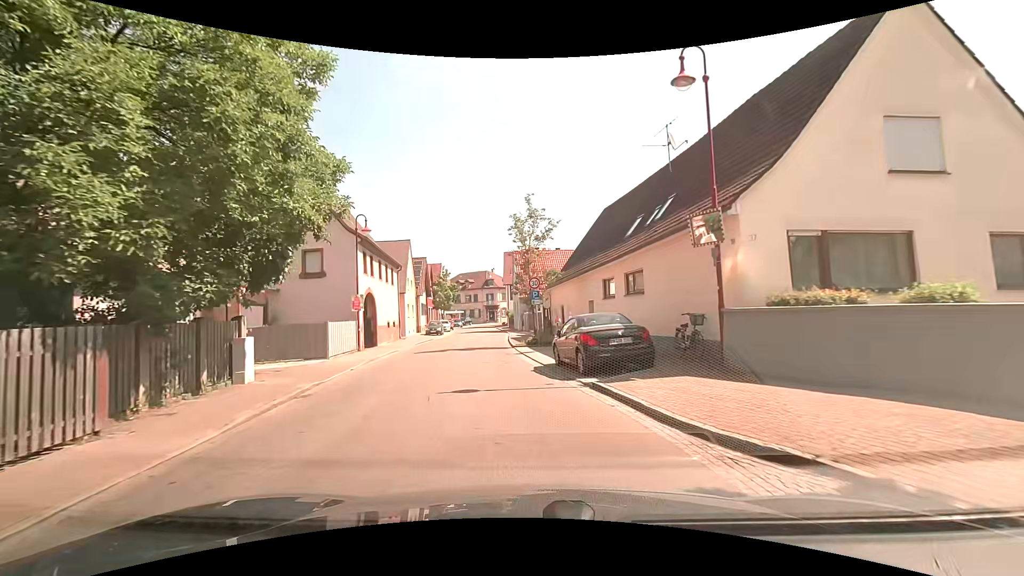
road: tertiary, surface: asphalt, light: Day
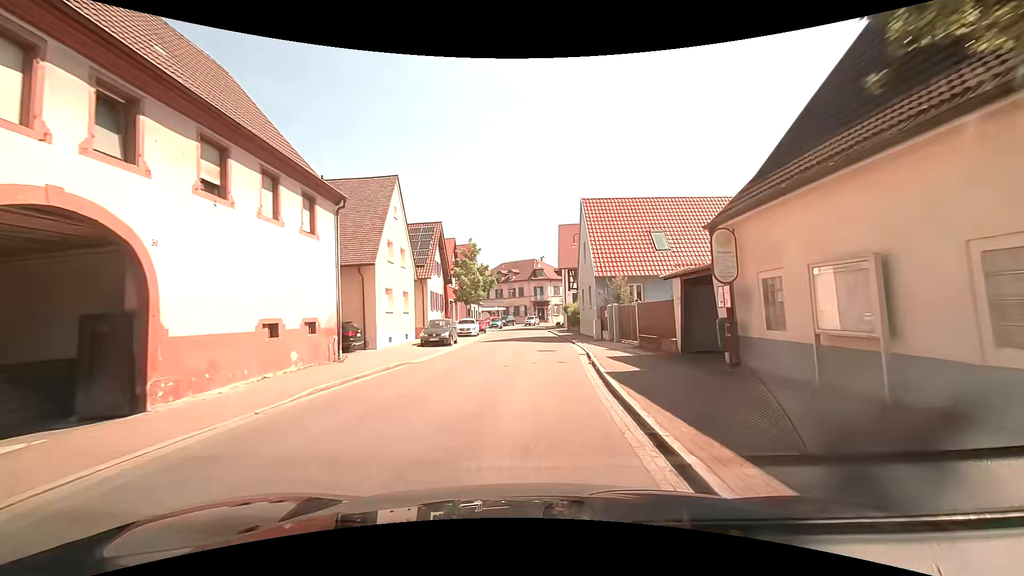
(-2.0, +23.0) m; -6°
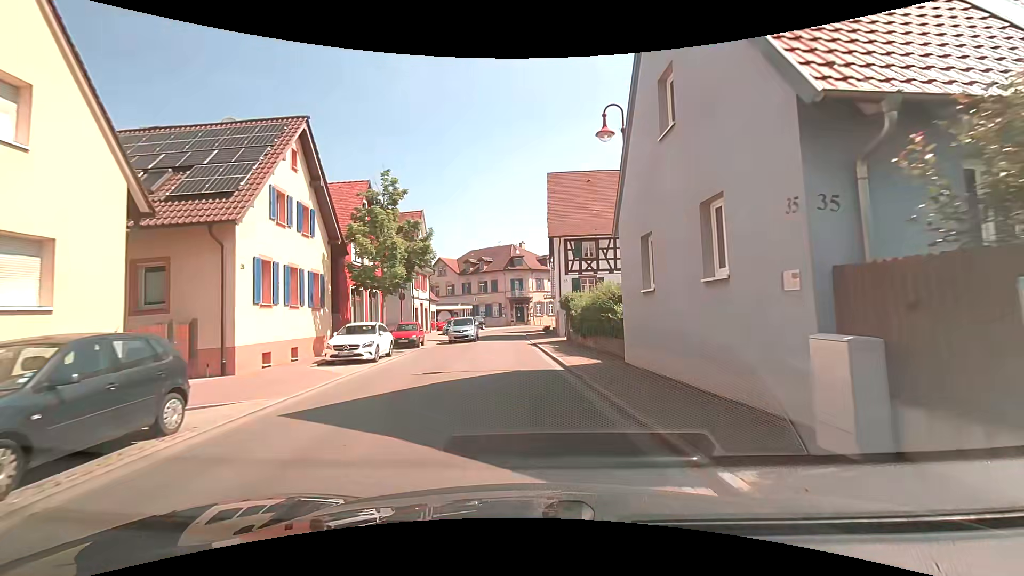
(+0.4, +21.9) m; +2°
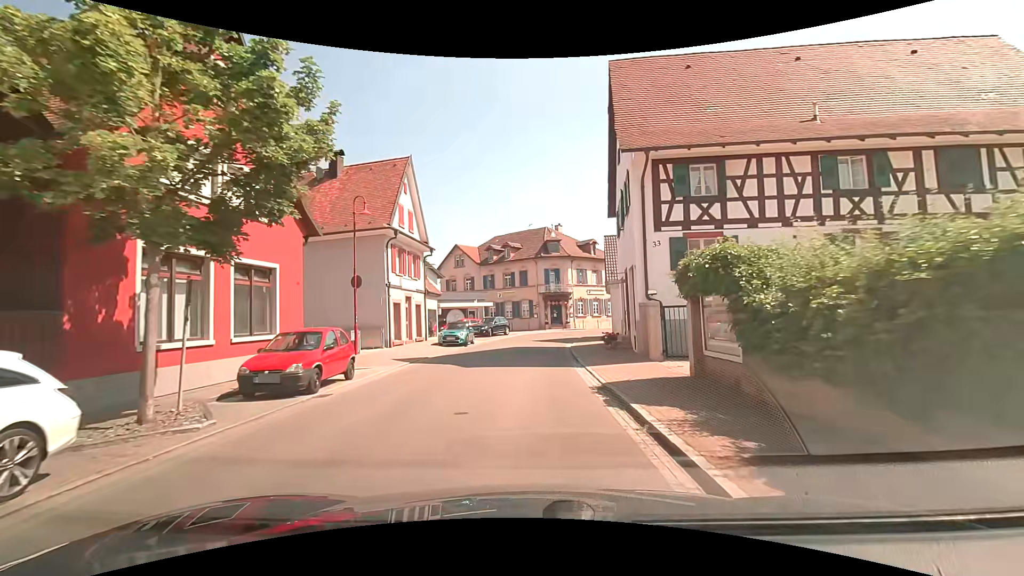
(-0.4, +16.5) m; -5°
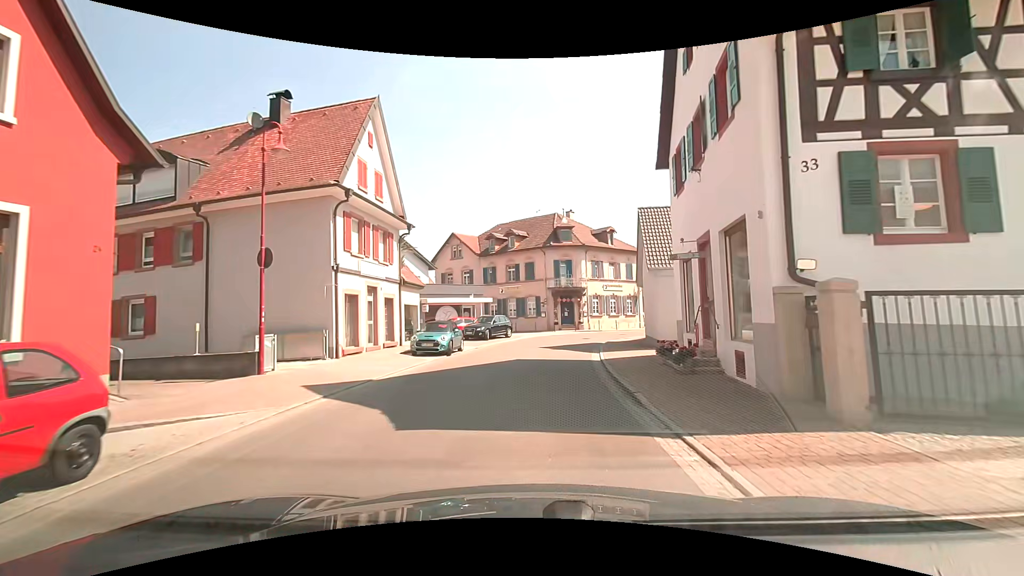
(+0.1, +8.3) m; +1°
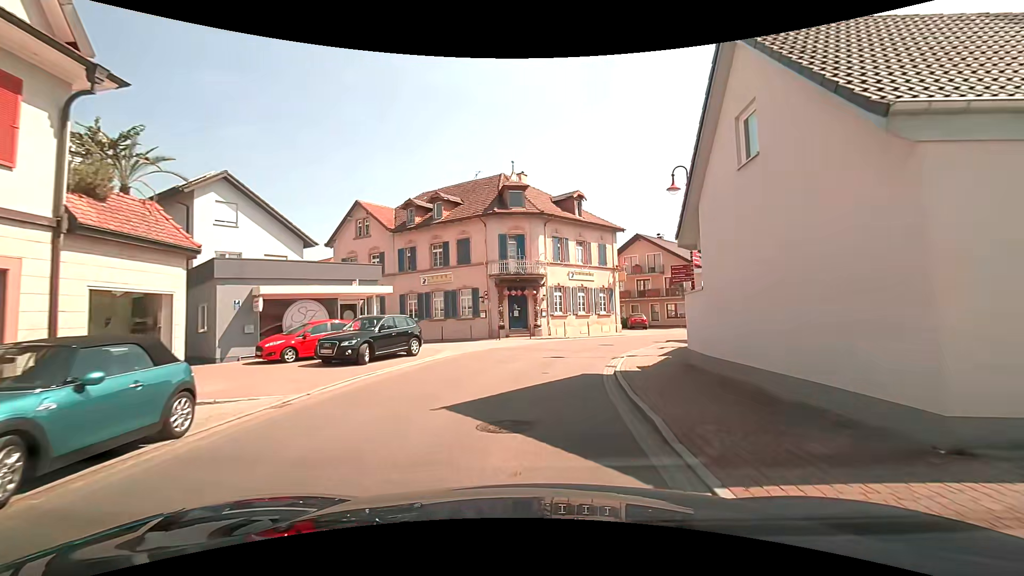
(+0.6, +16.2) m; +6°
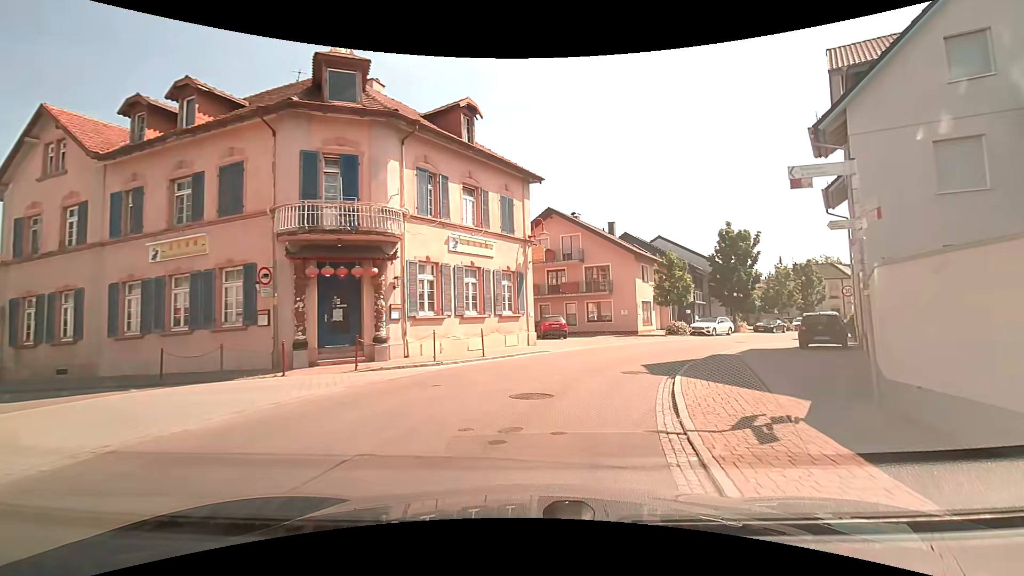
(+1.2, +17.1) m; +11°
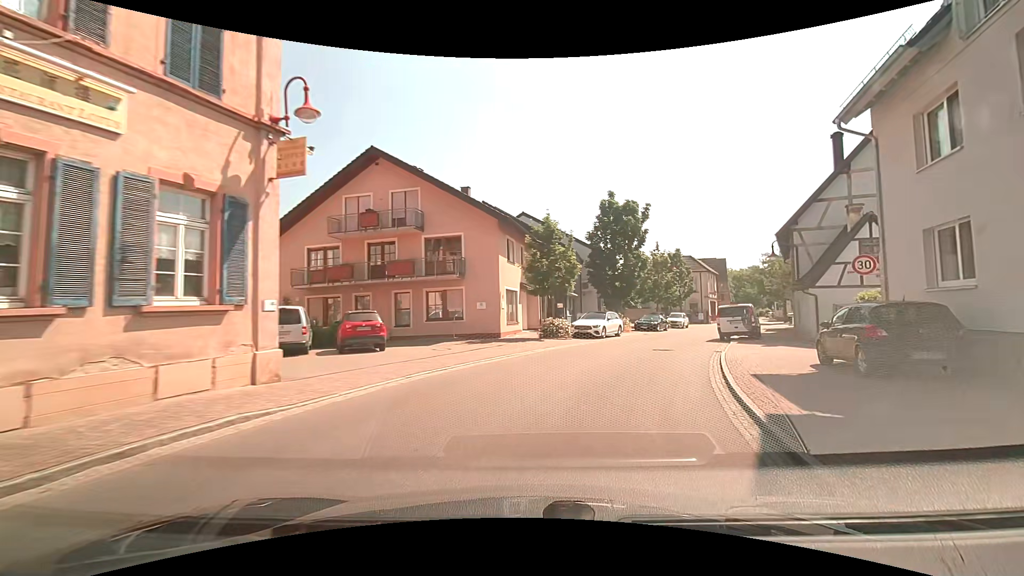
(+1.8, +13.9) m; +17°
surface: paved
(+1, +10) (+5, +19) (+8, +29) (+13, +38) (+18, +46) (+23, +55) (+28, +63) (+33, +72) (+37, +81) (+42, +90) m
